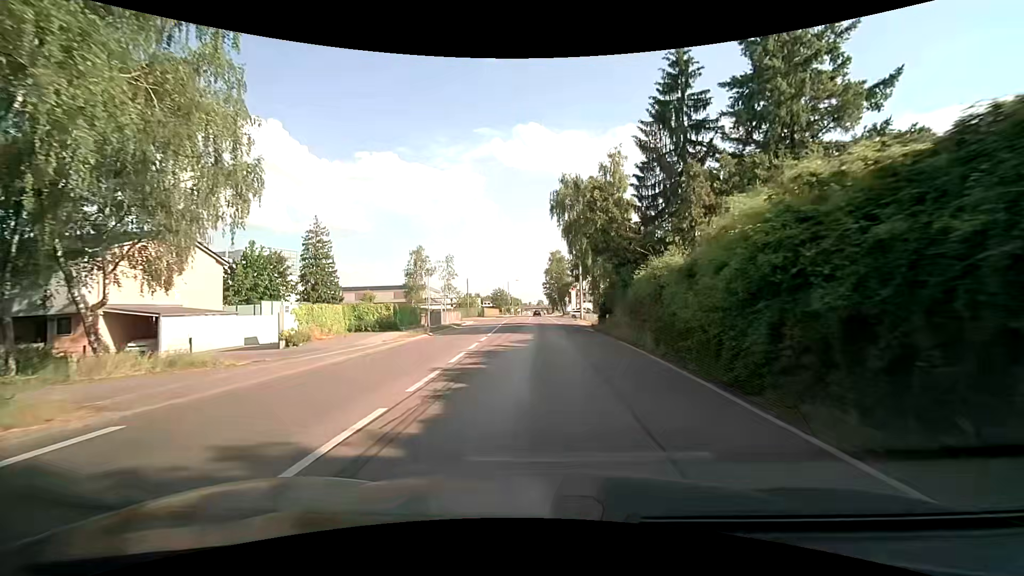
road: secondary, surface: asphalt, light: Day
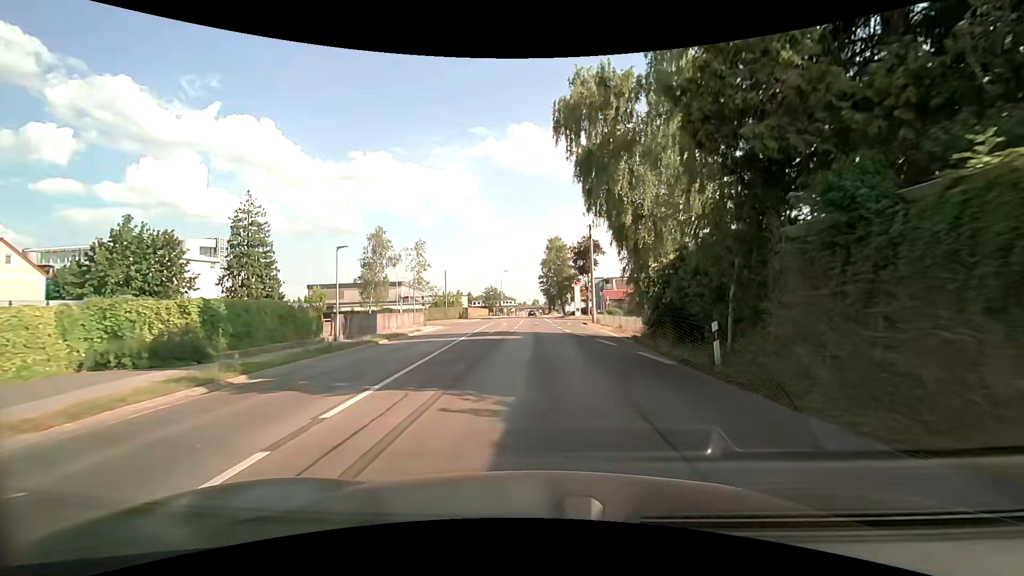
(-0.1, +20.1) m; 0°
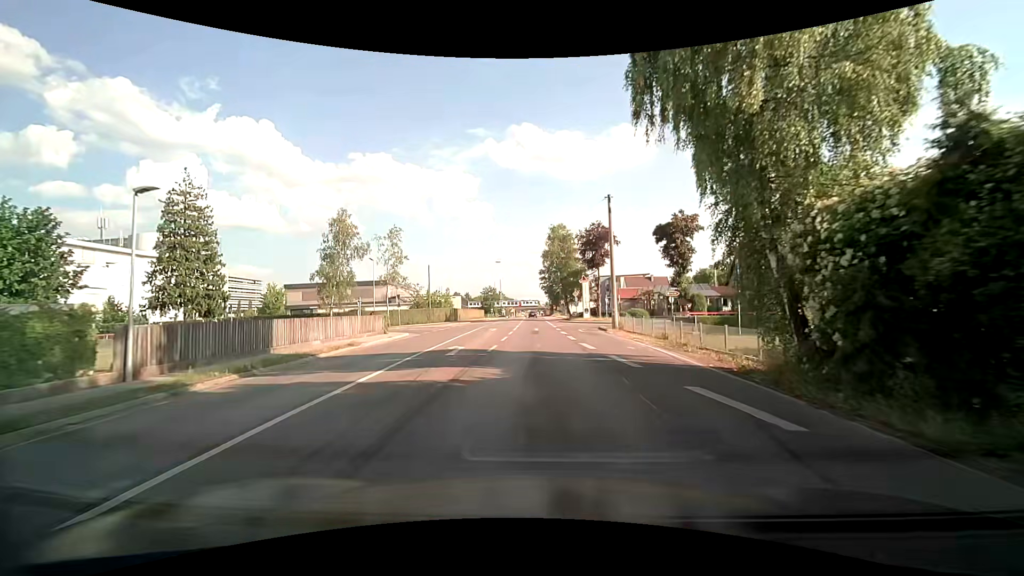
(+0.1, +13.2) m; 0°
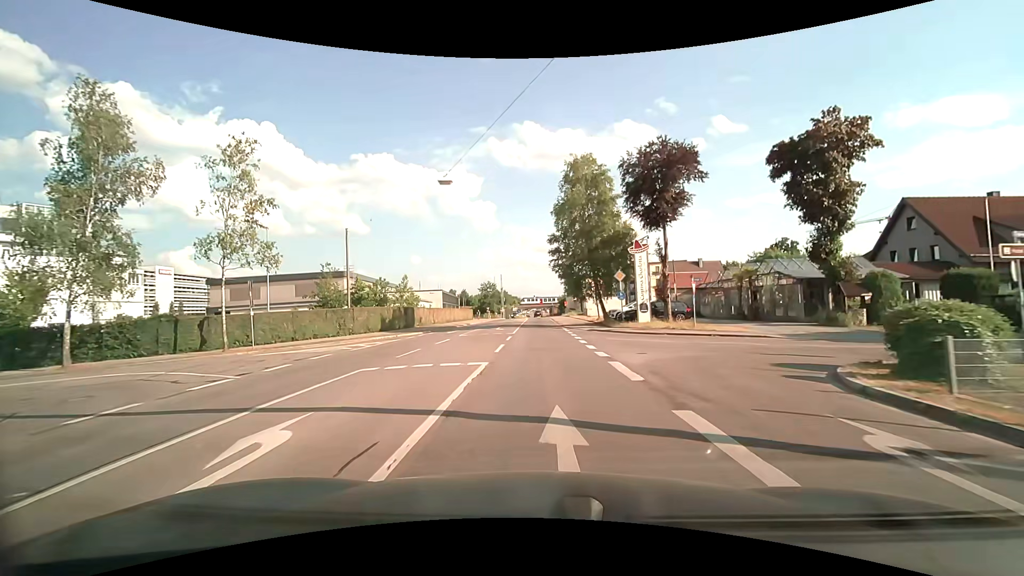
(-0.3, +32.3) m; -1°
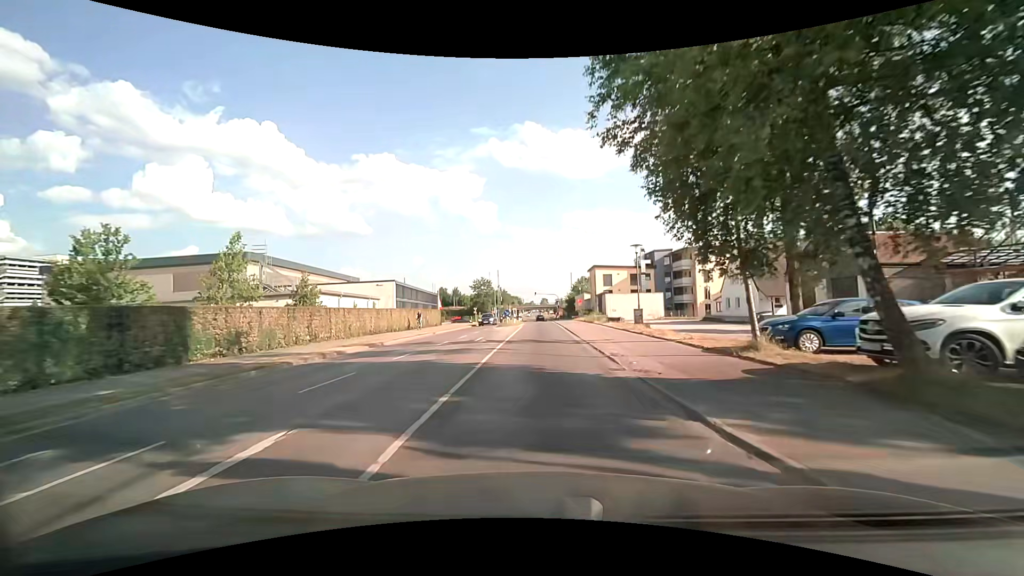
(0.0, +32.7) m; 0°
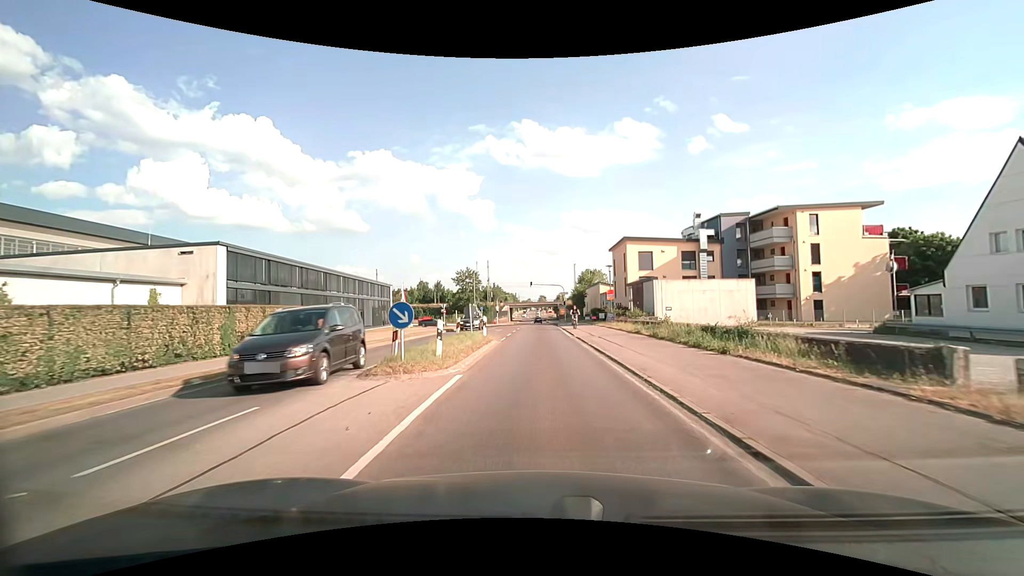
(+0.1, +34.5) m; 0°
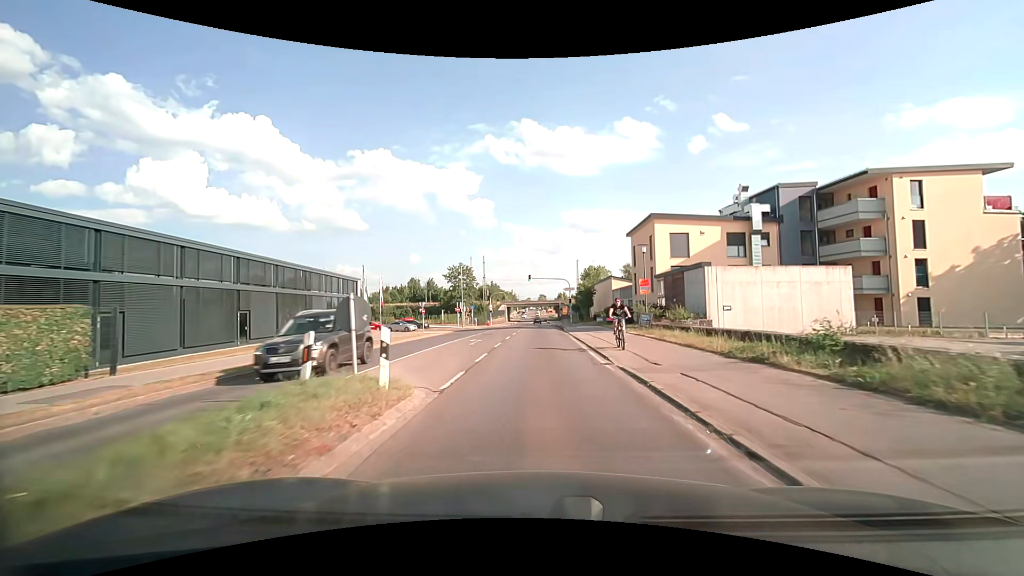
(0.0, +13.9) m; 0°
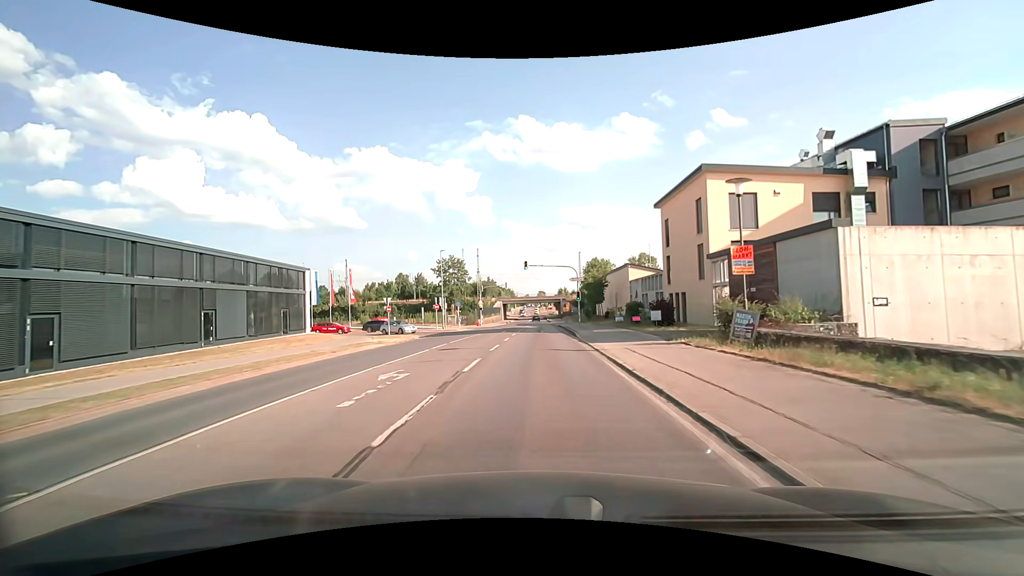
(0.0, +14.0) m; 0°
(0, +10) (0, +20) (0, +30) (0, +40) (0, +50) (0, +60) (0, +70) (0, +80) (0, +90) (0, +100) m
